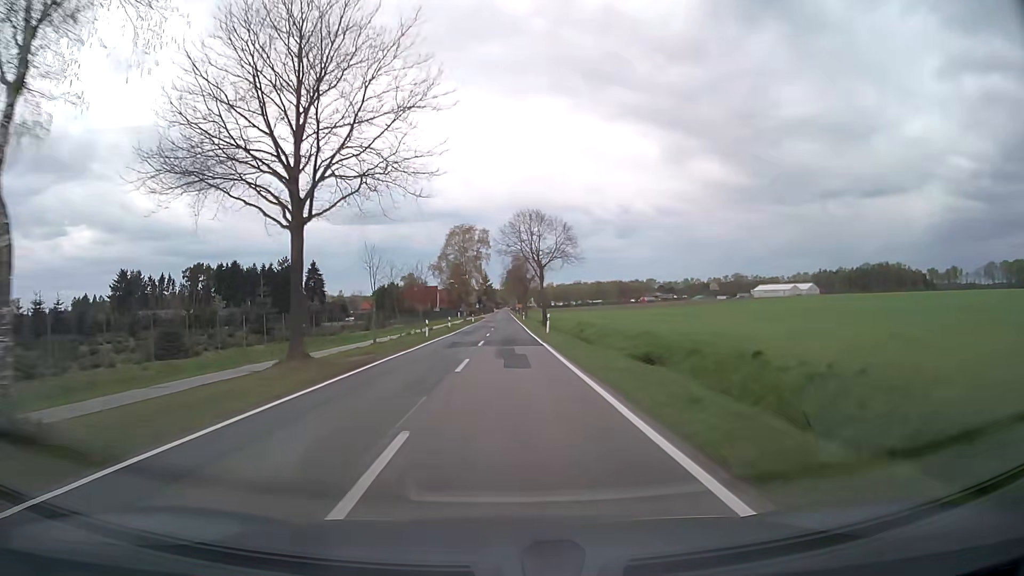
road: secondary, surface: asphalt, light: Day
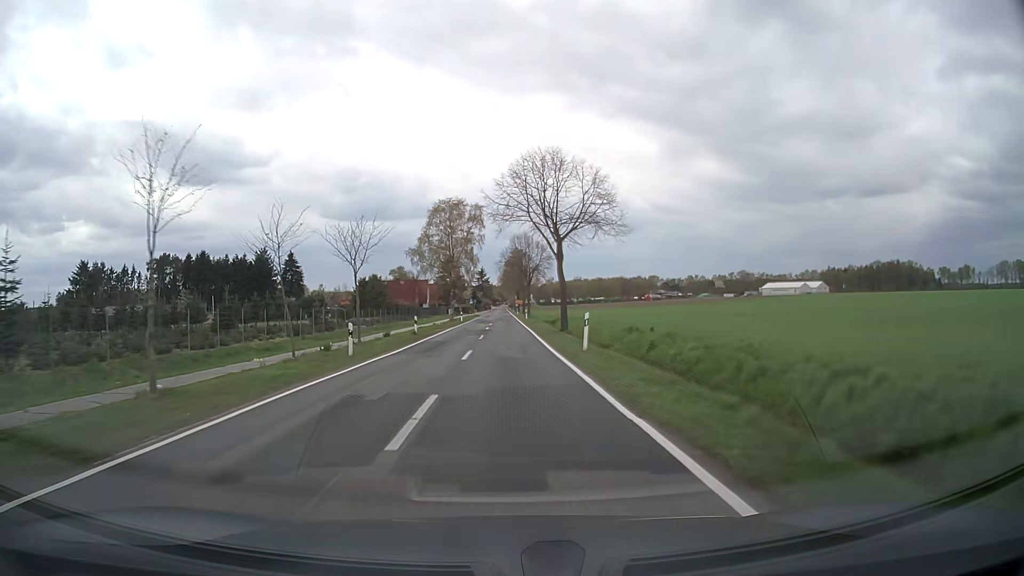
(+0.1, +21.0) m; 0°
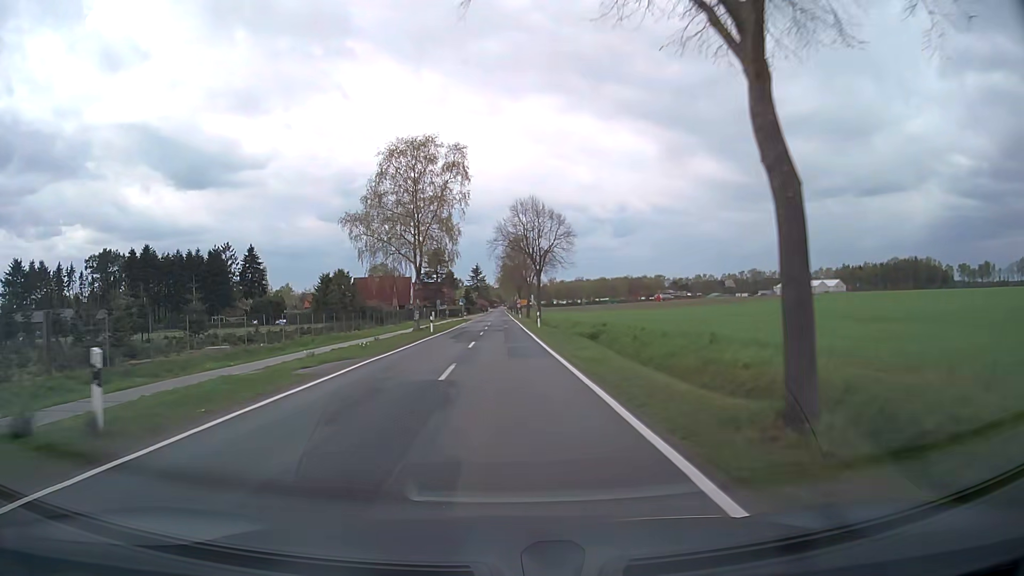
(0.0, +30.2) m; 0°
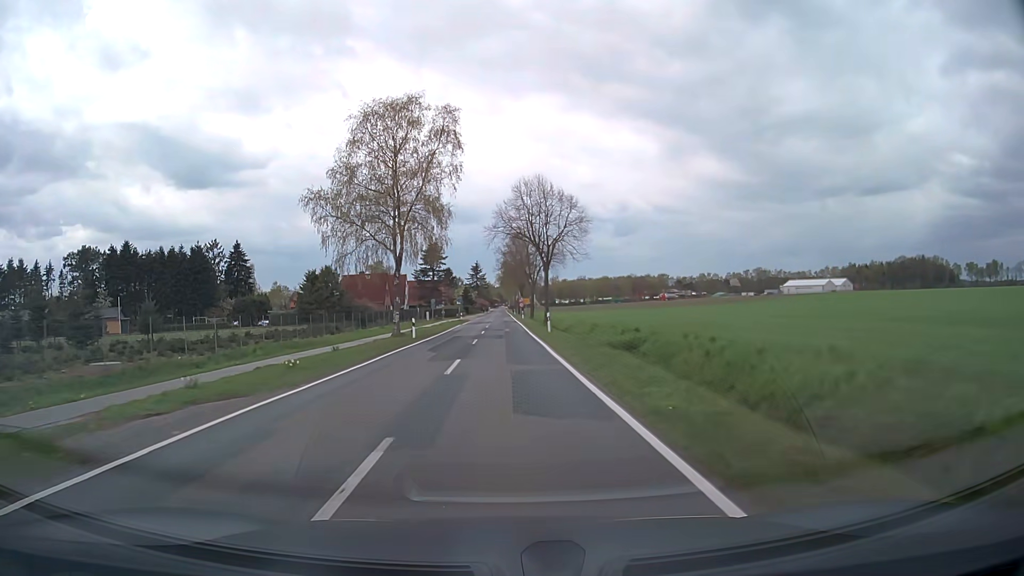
(0.0, +9.5) m; 0°
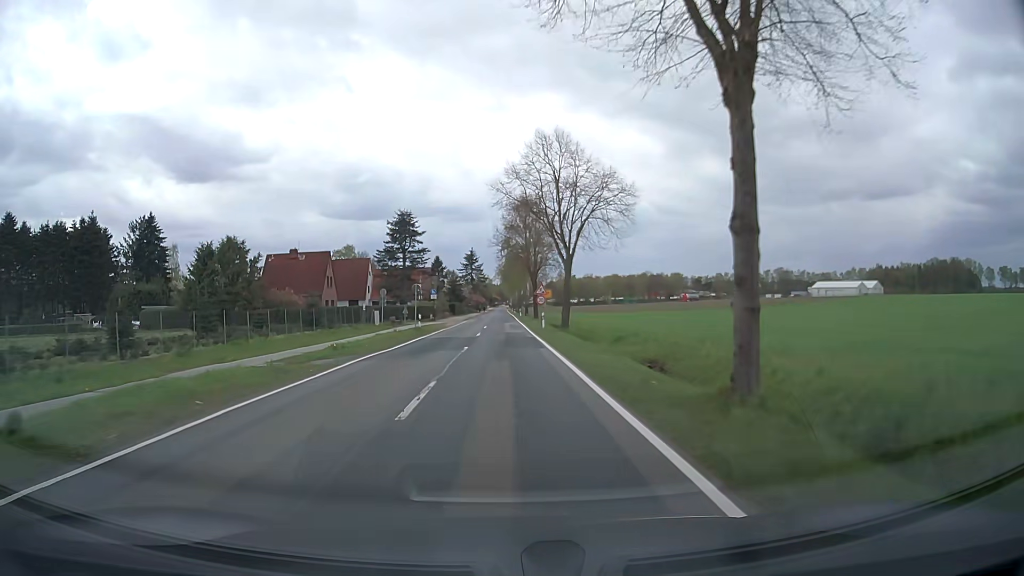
(+0.1, +41.6) m; 0°
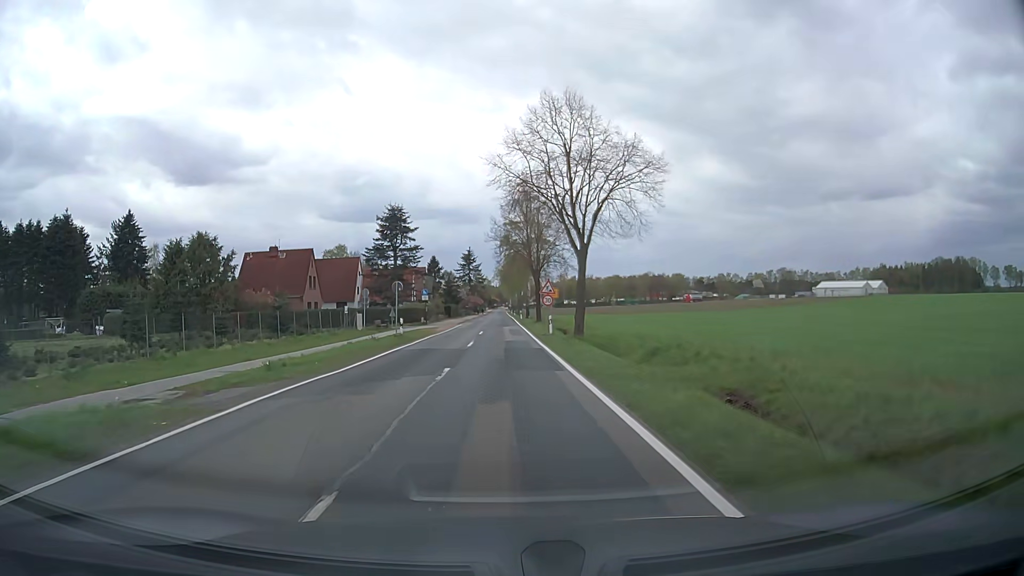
(0.0, +7.1) m; 0°
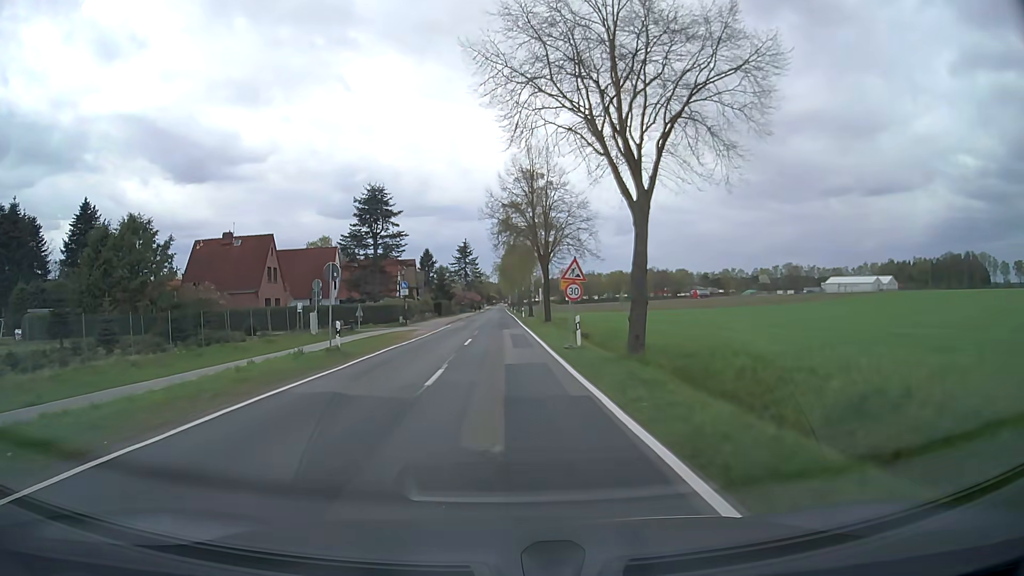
(0.0, +13.0) m; 0°
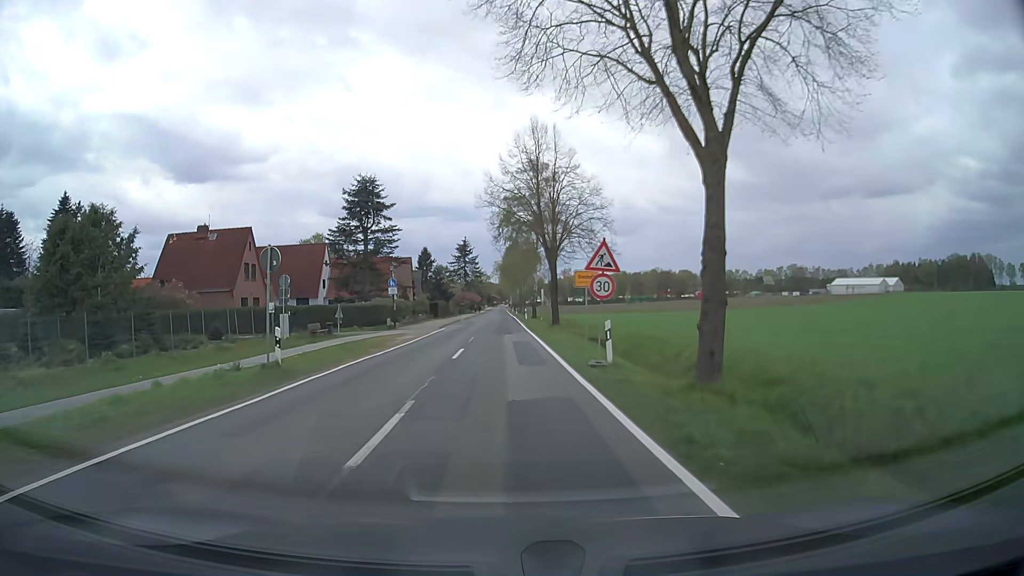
(0.0, +5.9) m; 0°
